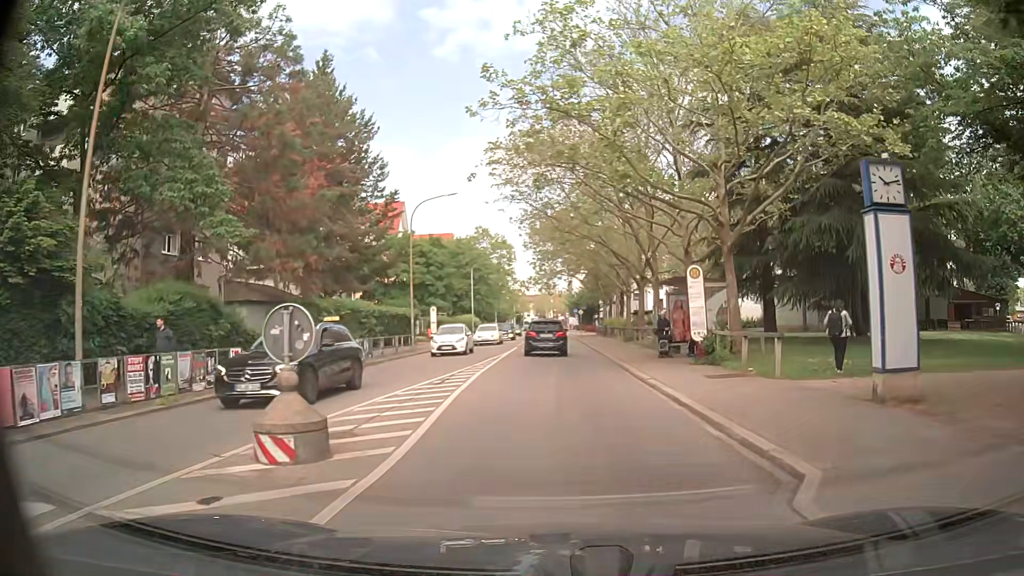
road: secondary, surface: asphalt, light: Day
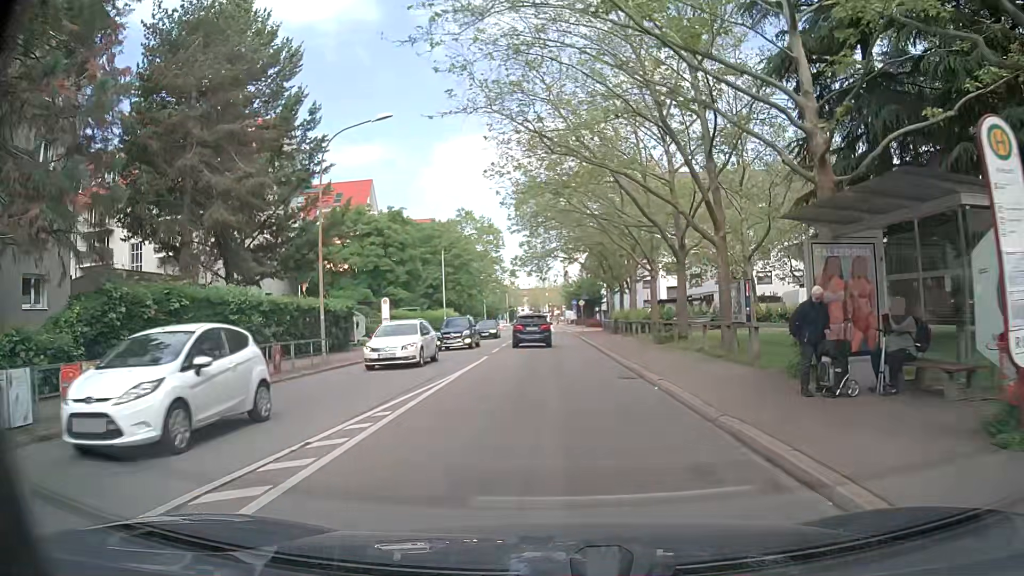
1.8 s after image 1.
(+0.1, +15.0) m; 0°
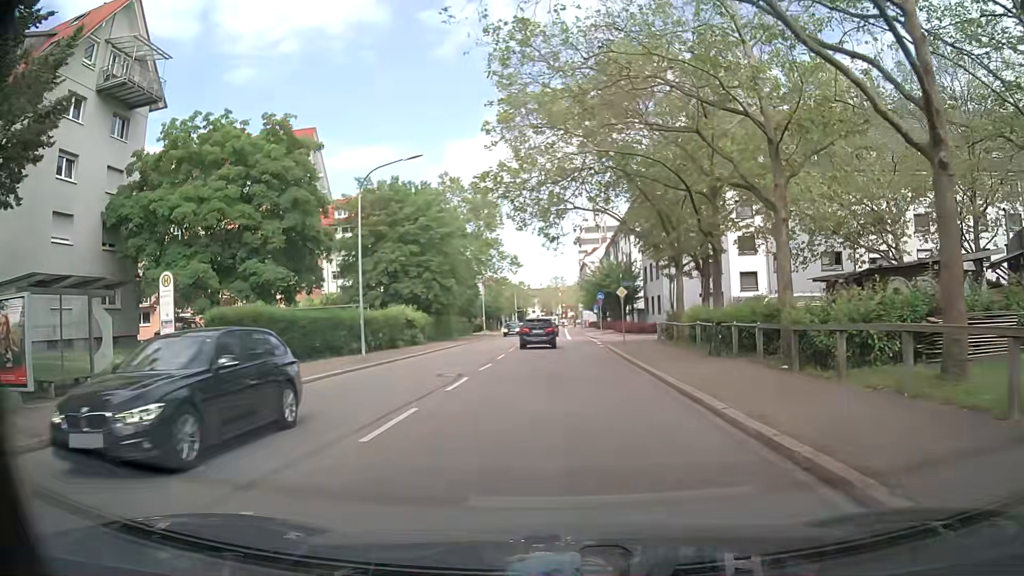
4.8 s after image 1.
(+0.1, +26.4) m; -1°
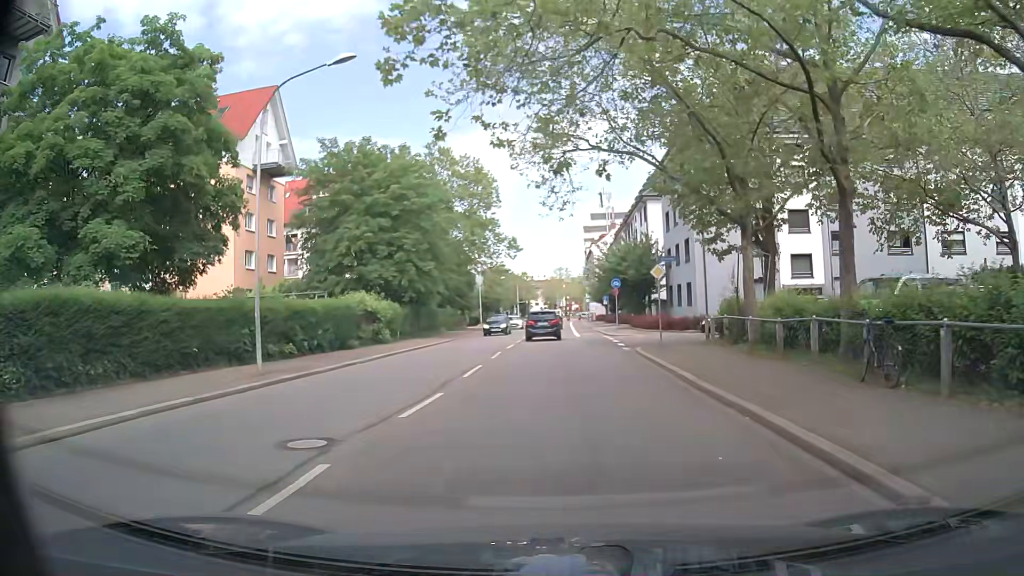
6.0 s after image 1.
(0.0, +10.6) m; 0°
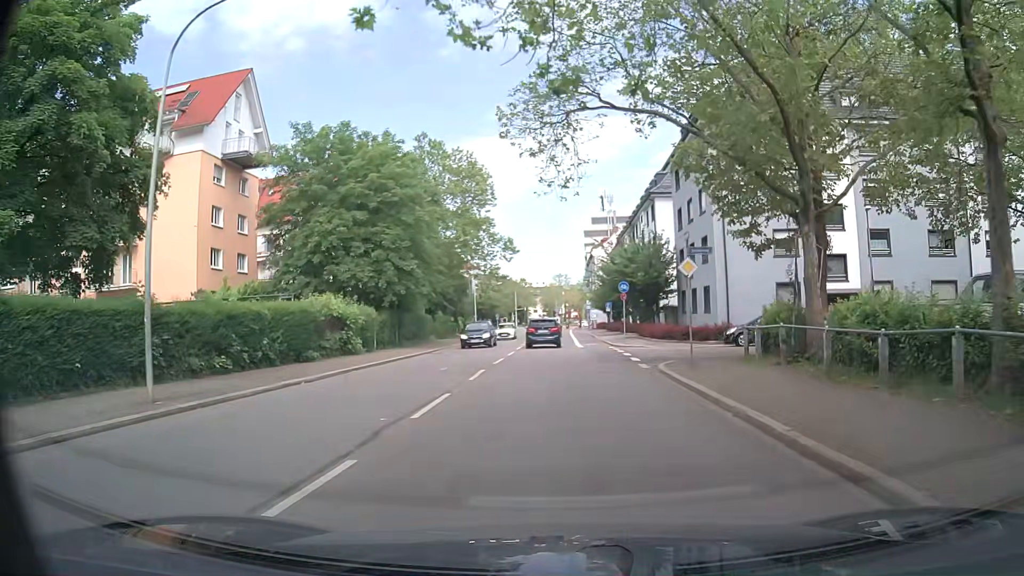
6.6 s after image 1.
(0.0, +5.3) m; 0°
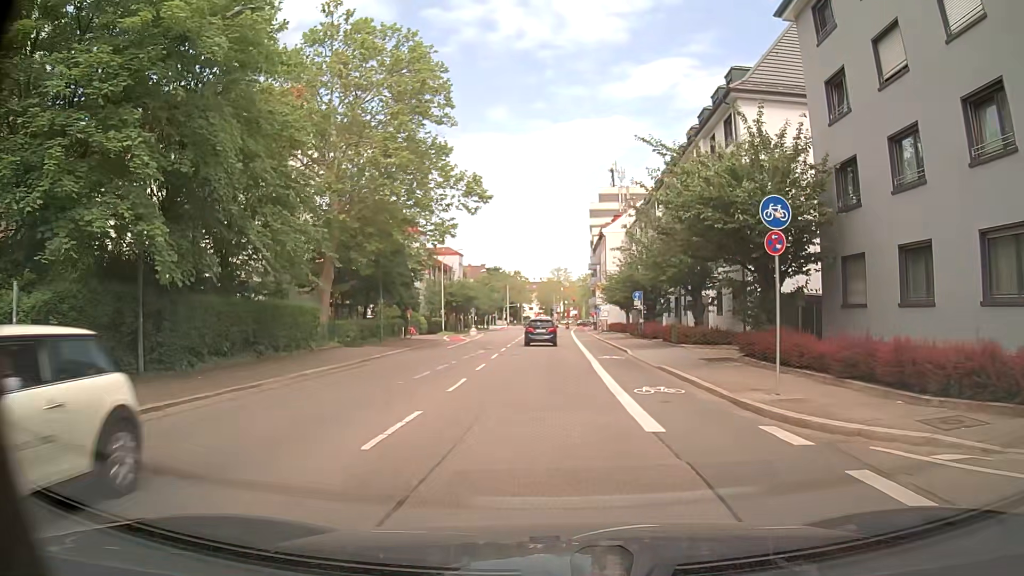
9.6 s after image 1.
(+0.2, +27.0) m; 0°
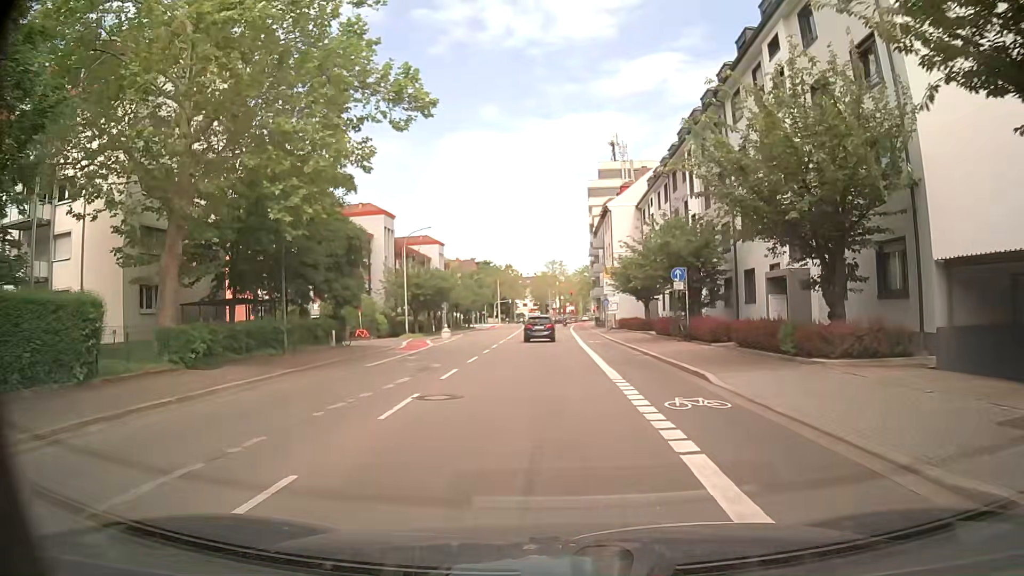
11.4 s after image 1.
(+0.2, +16.1) m; +1°
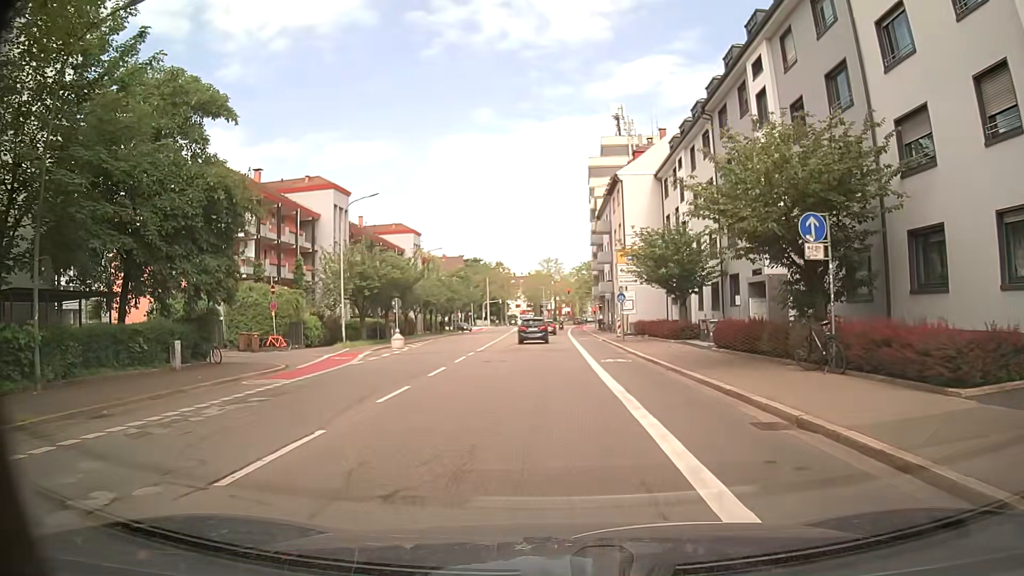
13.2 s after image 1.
(+0.1, +15.8) m; +2°
(0, +10) (0, +20) (-1, +30) (-1, +40) (-1, +50) (-1, +60) (-1, +70) (-1, +80) (-1, +90) (-1, +100) m
